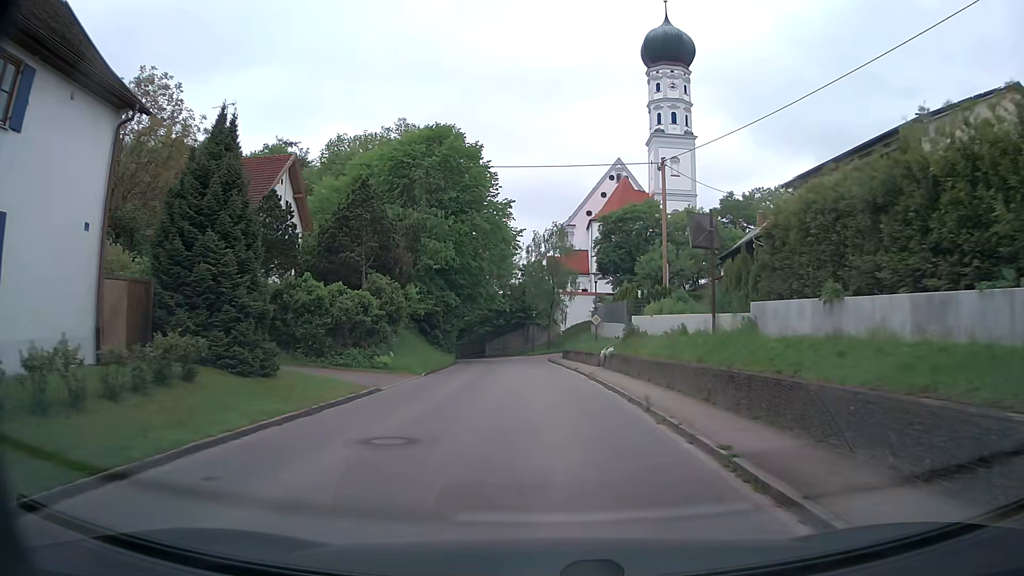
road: tertiary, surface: asphalt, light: Day
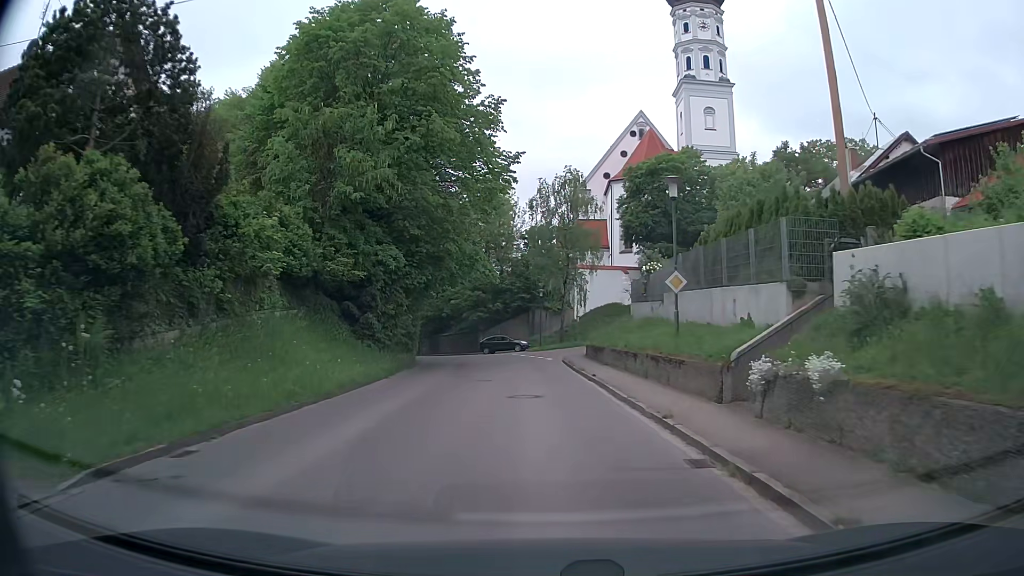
(-0.2, +20.4) m; -1°
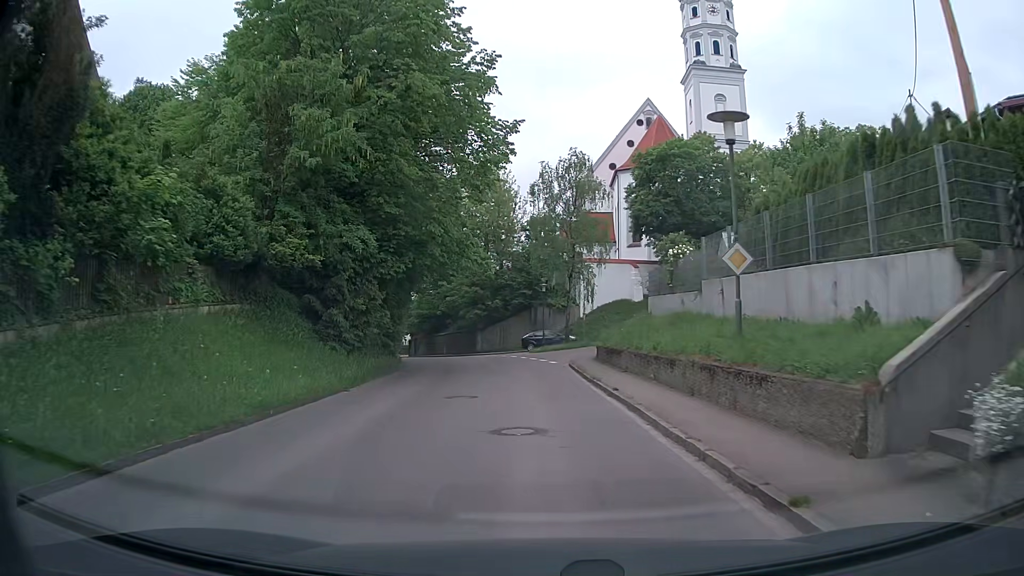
(0.0, +5.0) m; 0°
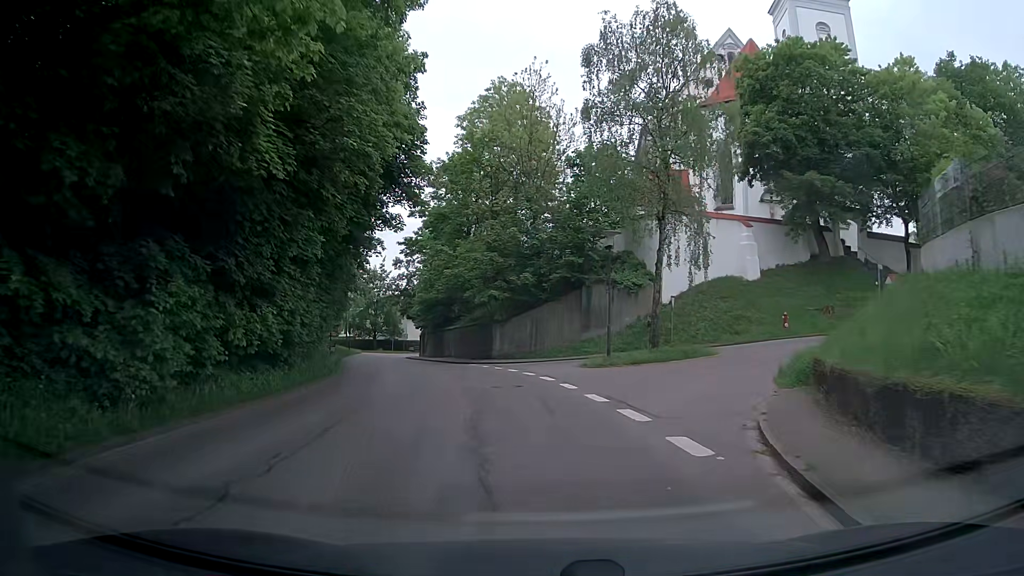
(-0.5, +23.1) m; -4°
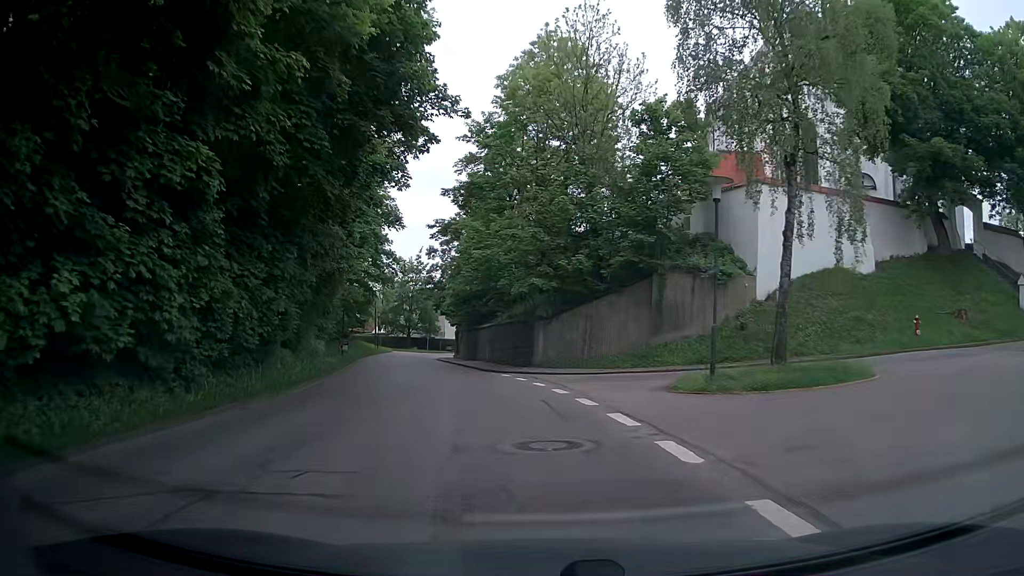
(-0.1, +8.8) m; -3°
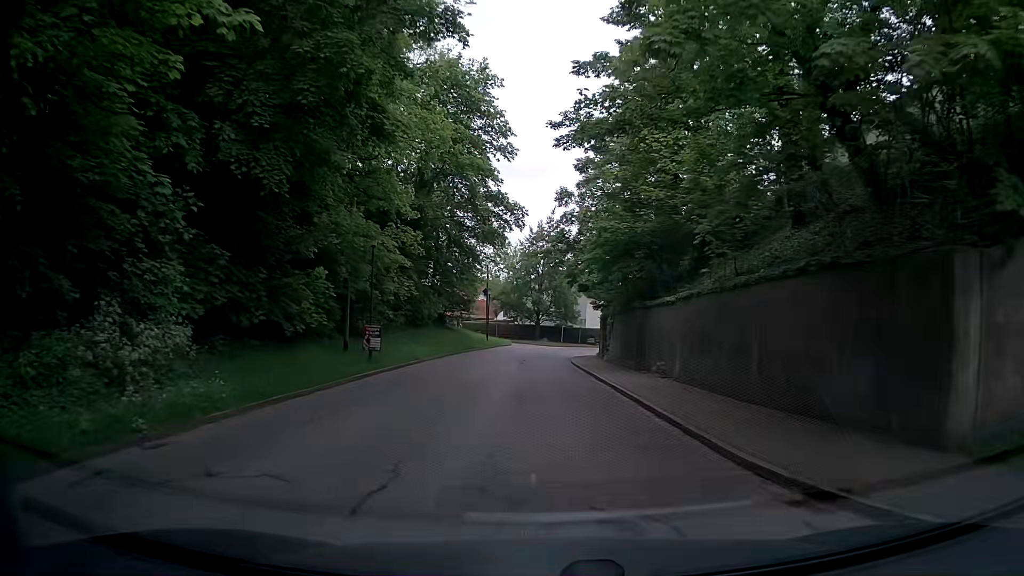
(-2.9, +23.7) m; -13°
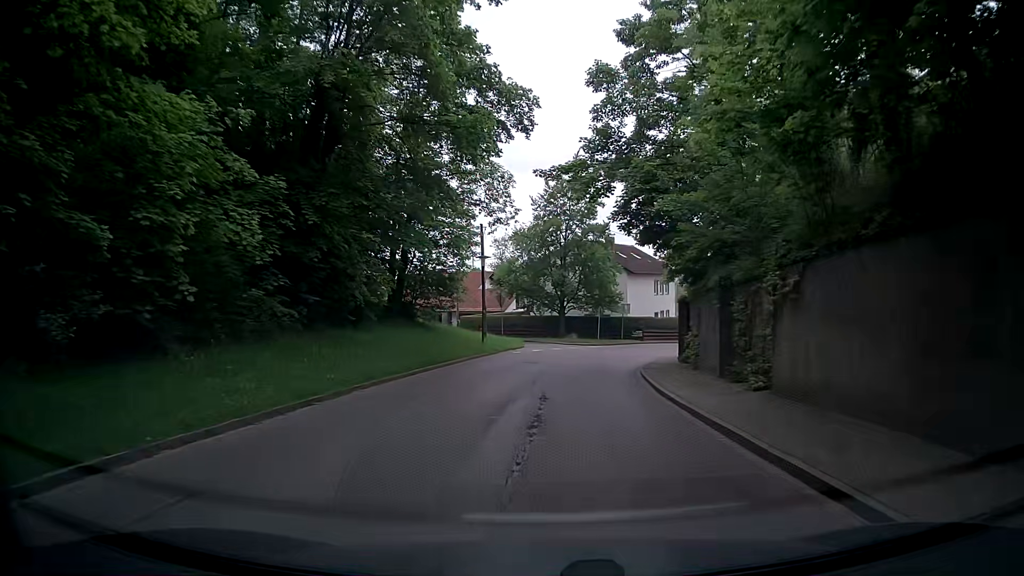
(-0.3, +21.2) m; -1°
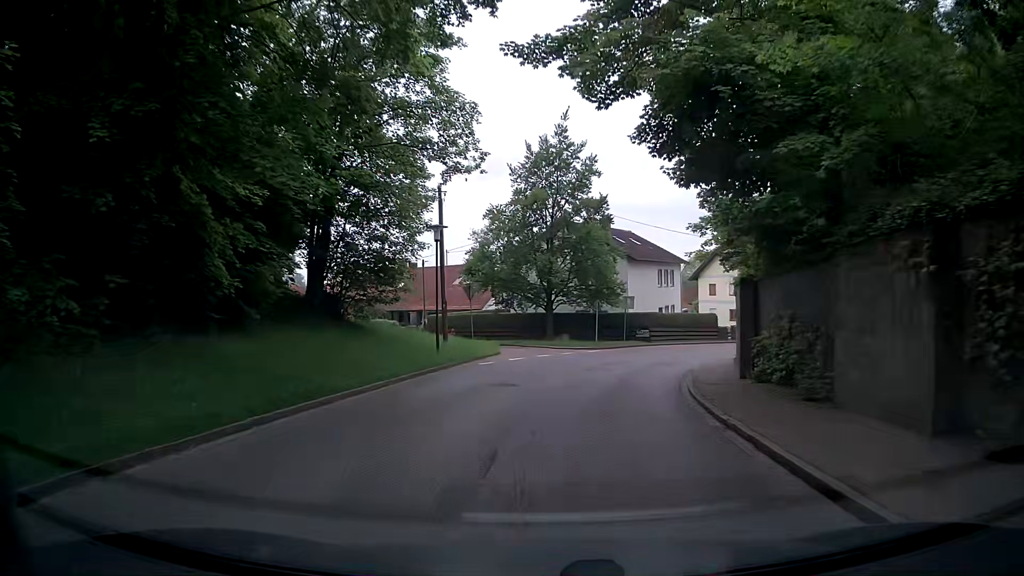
(0.0, +10.1) m; 0°
(0, +10) (+2, +20) (+5, +29) (+10, +38) (+17, +46) (+24, +52) (+32, +58) (+41, +63) (+50, +67) (+59, +72) m
